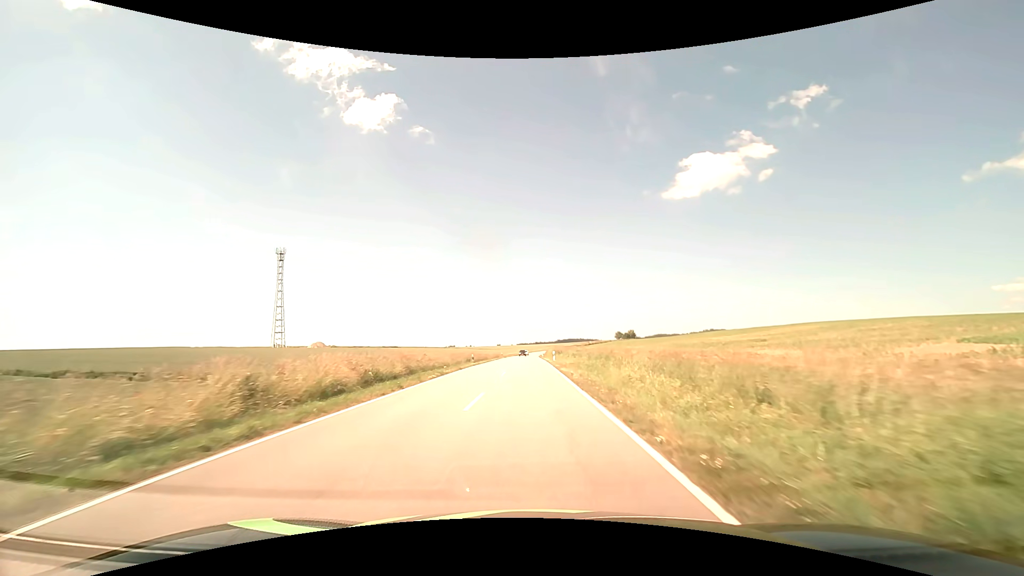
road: secondary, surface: asphalt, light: Day
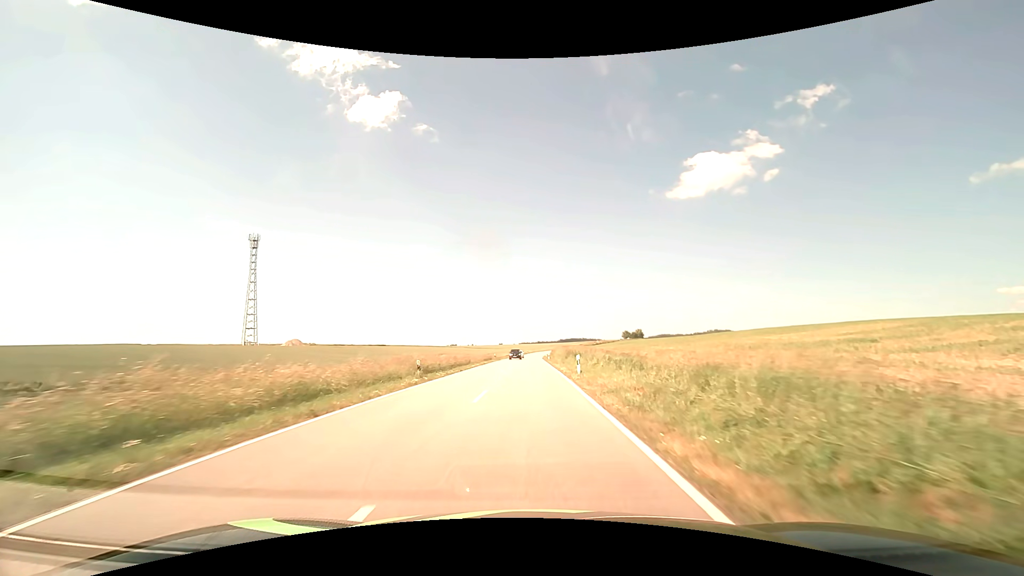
(0.0, +22.5) m; 0°
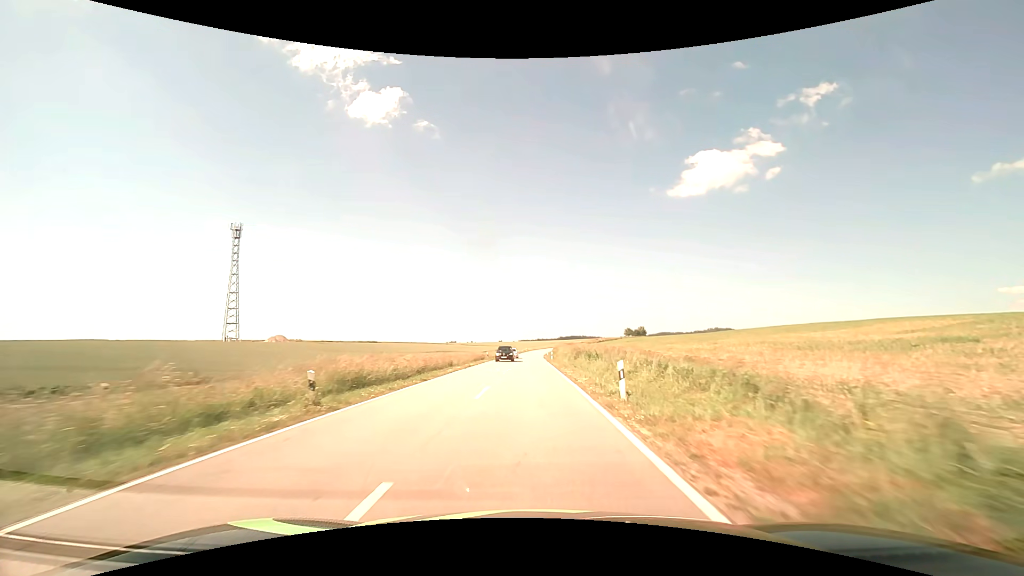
(0.0, +11.2) m; 0°
